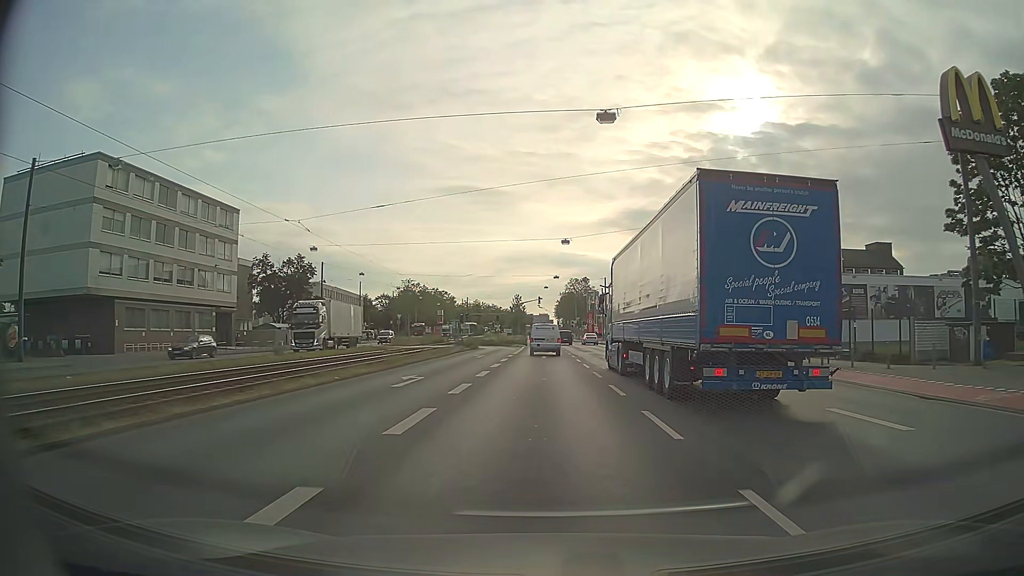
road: primary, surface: asphalt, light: Day
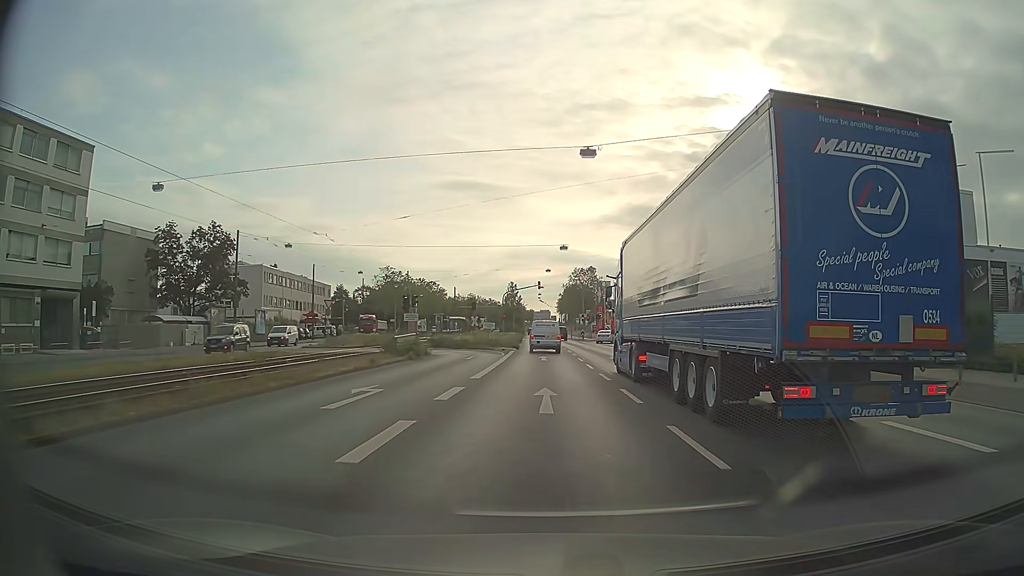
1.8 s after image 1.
(-0.1, +26.2) m; 0°
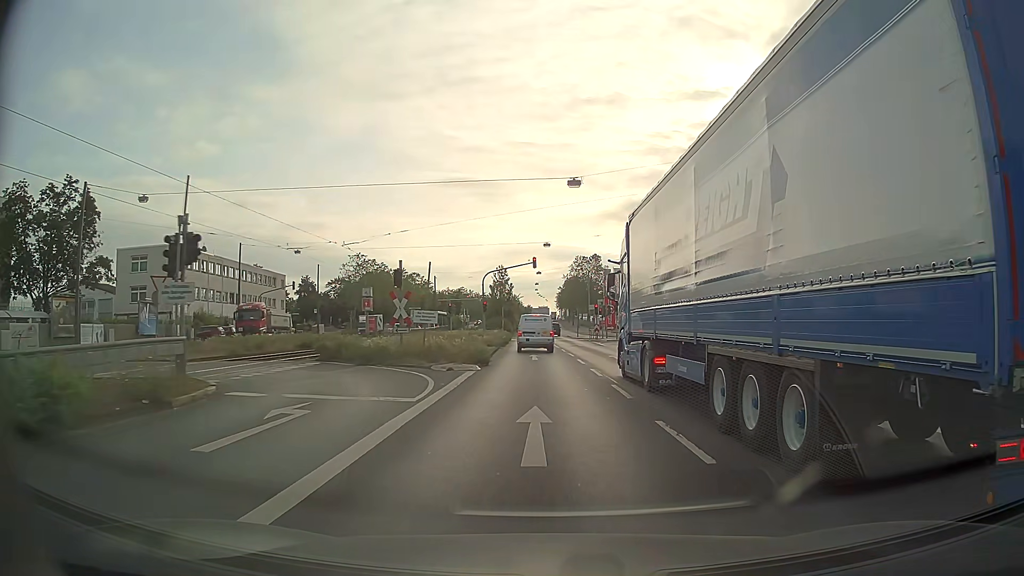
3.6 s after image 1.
(+0.2, +24.1) m; +1°
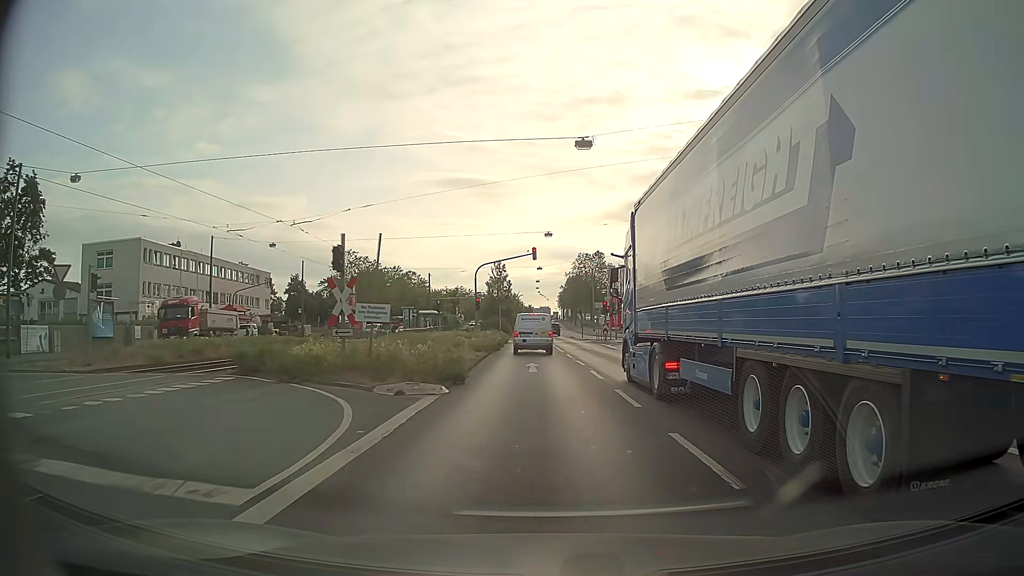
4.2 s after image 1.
(0.0, +7.1) m; -1°
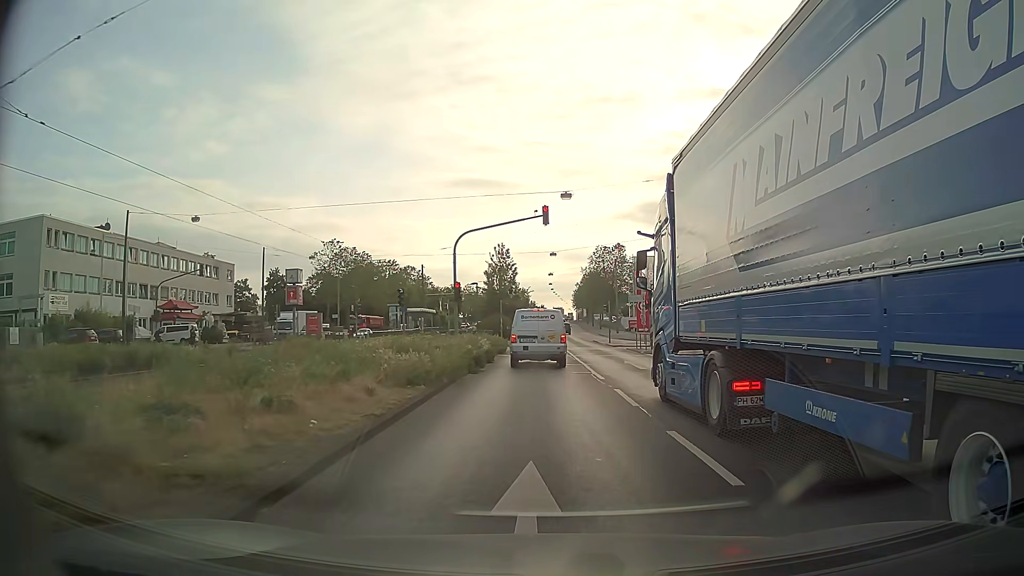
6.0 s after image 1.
(-0.1, +17.4) m; -1°
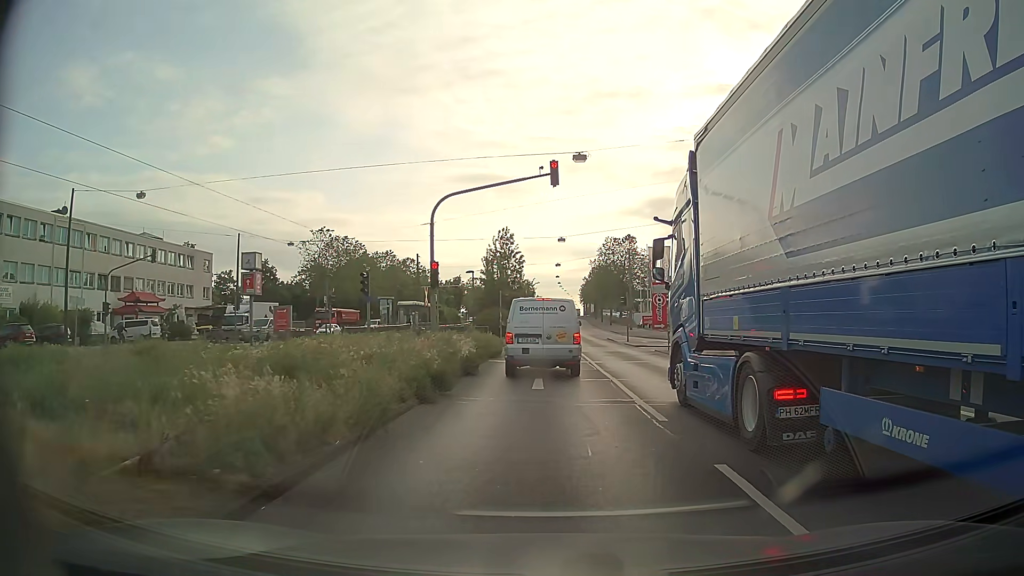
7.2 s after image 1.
(-0.1, +8.1) m; 0°
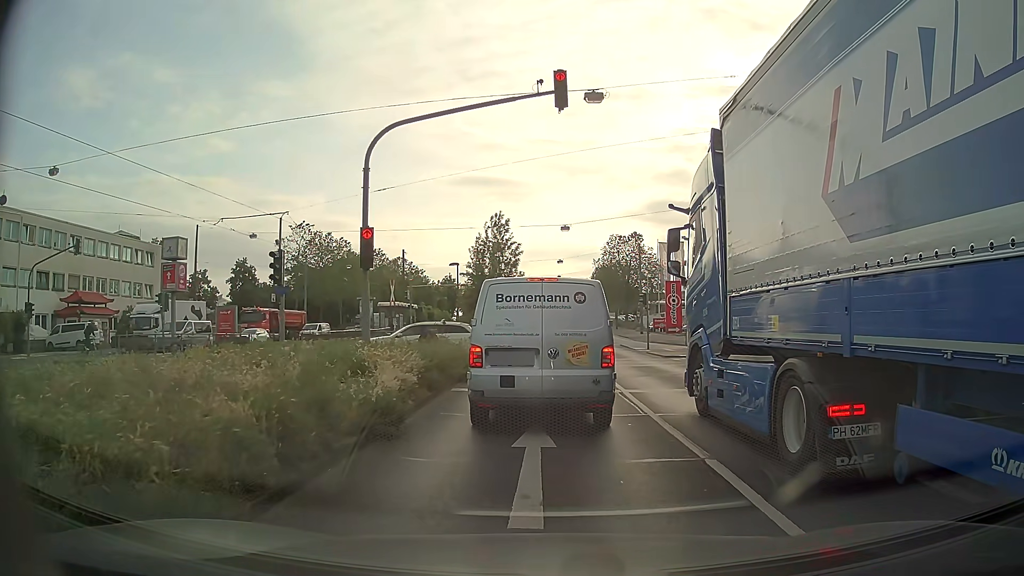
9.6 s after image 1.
(-0.1, +8.9) m; -2°
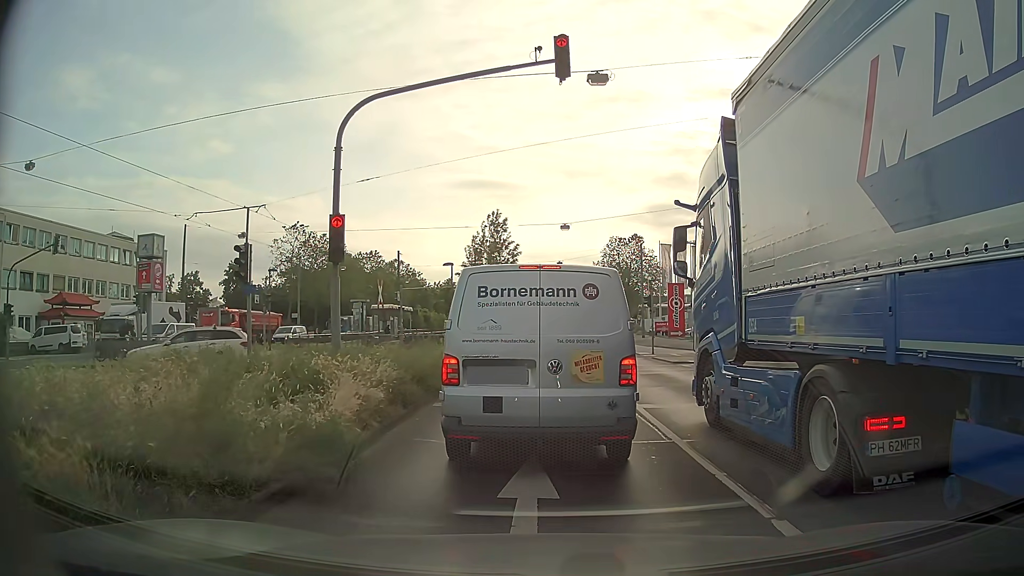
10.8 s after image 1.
(0.0, +2.0) m; 0°
(0, +10) (+1, +20) (+1, +30) (+1, +40) (+2, +50) (+3, +60) (+4, +70) (+5, +80) (+6, +90) (+7, +100) m
